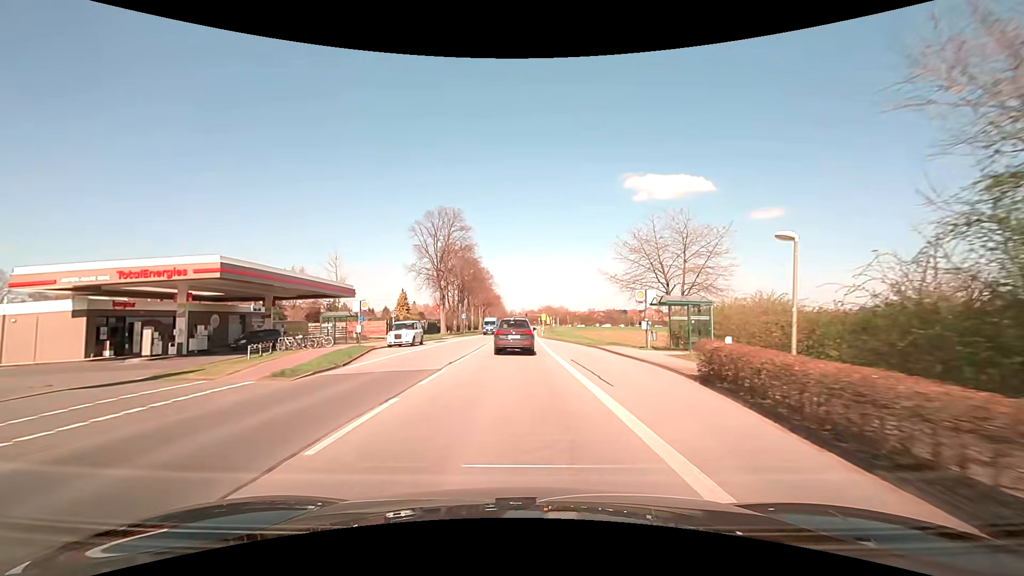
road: primary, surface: asphalt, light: Day
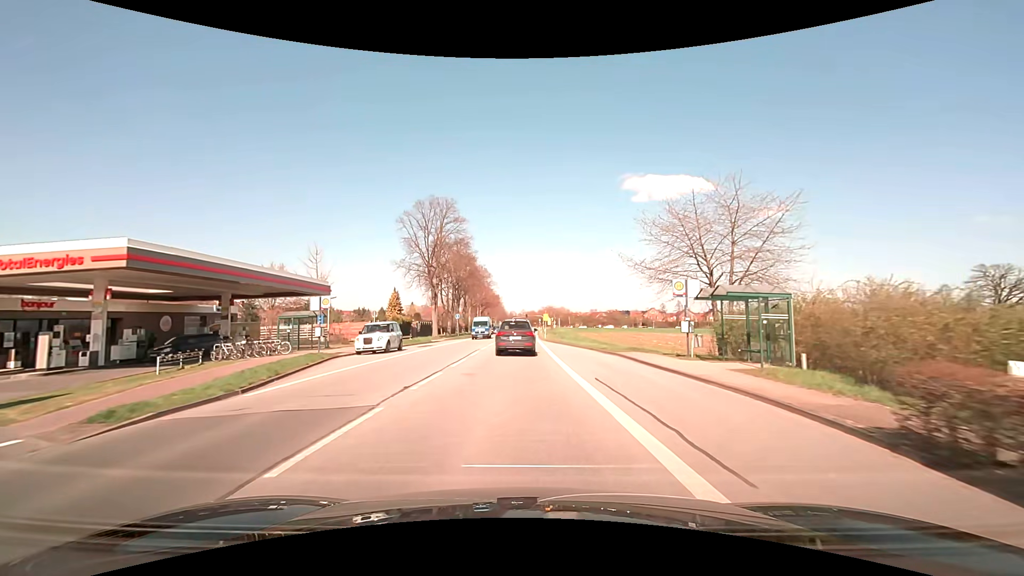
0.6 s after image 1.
(0.0, +6.8) m; 0°
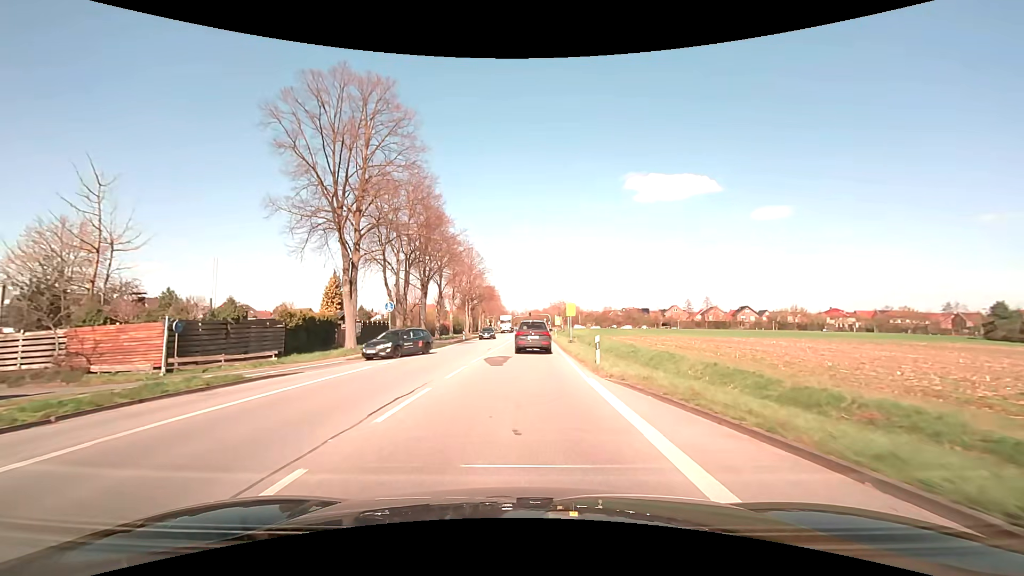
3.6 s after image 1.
(-0.1, +34.0) m; 0°
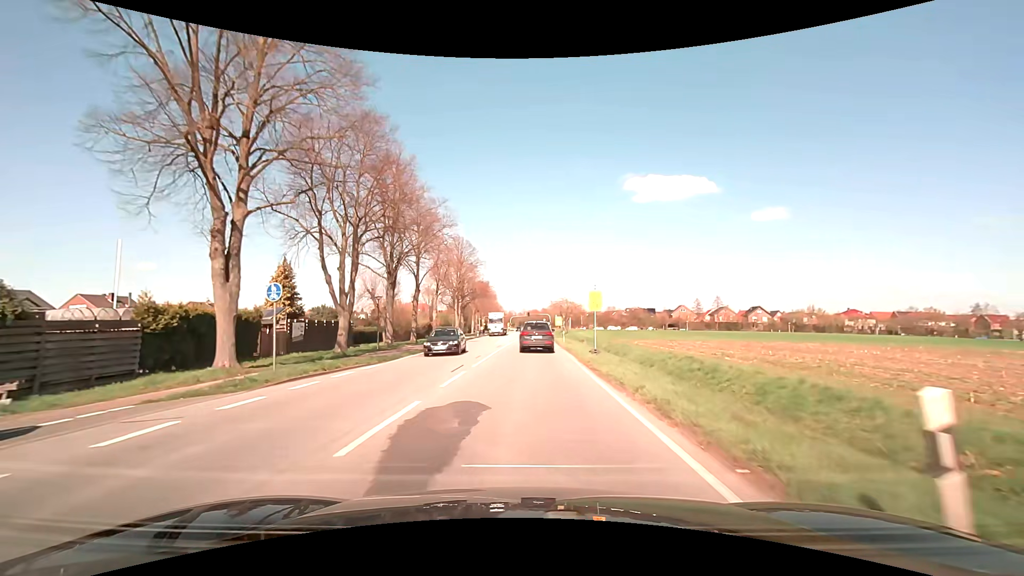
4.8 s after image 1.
(0.0, +13.8) m; 0°
